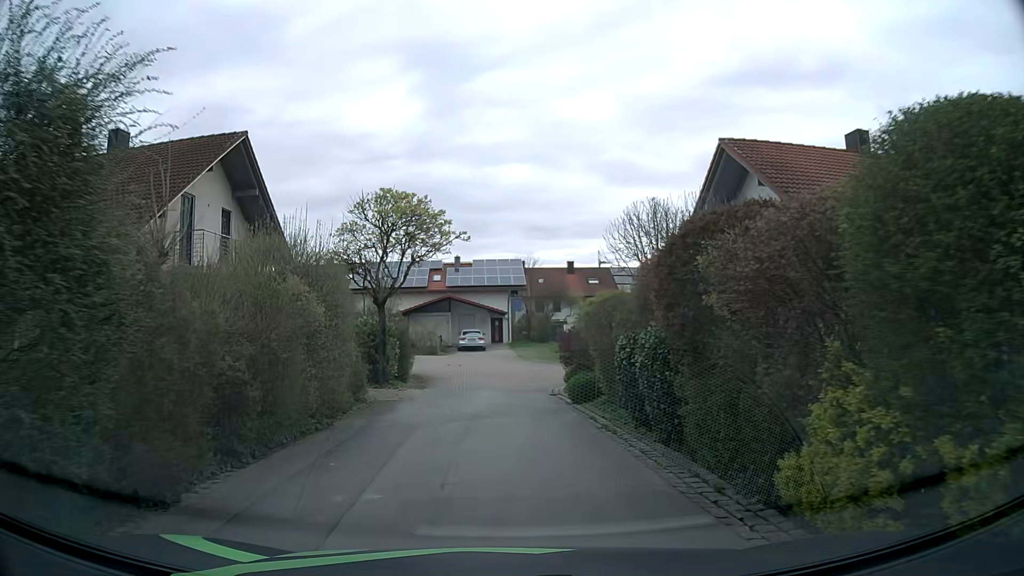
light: Day
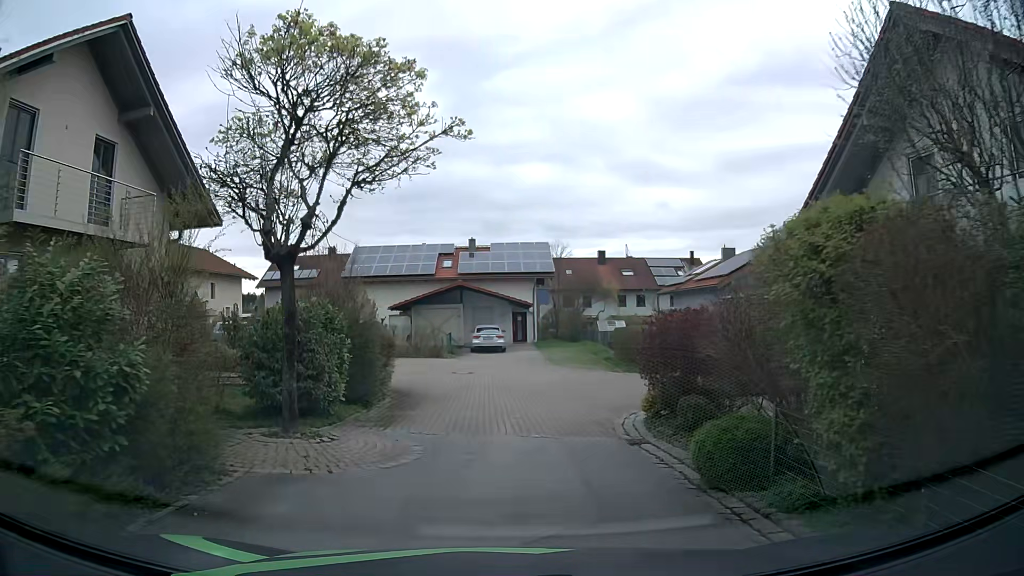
(-0.2, +9.2) m; -2°
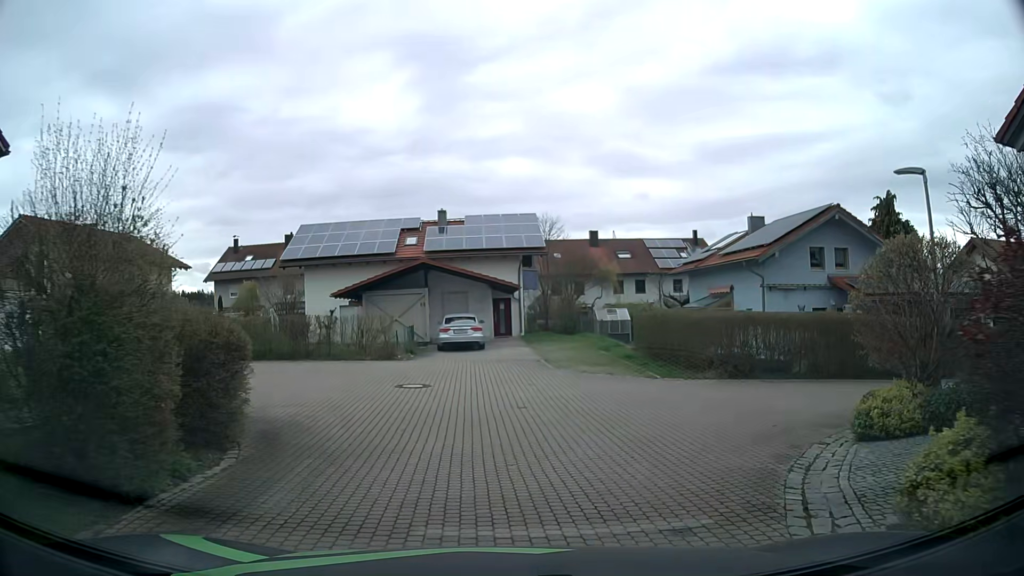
(+0.1, +8.7) m; 0°
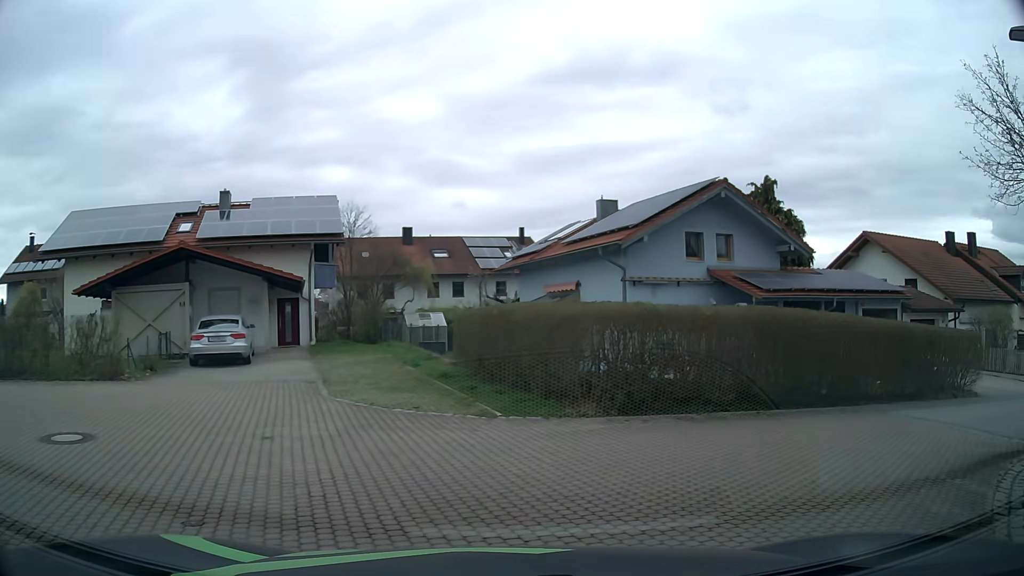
(+0.7, +6.9) m; +14°
